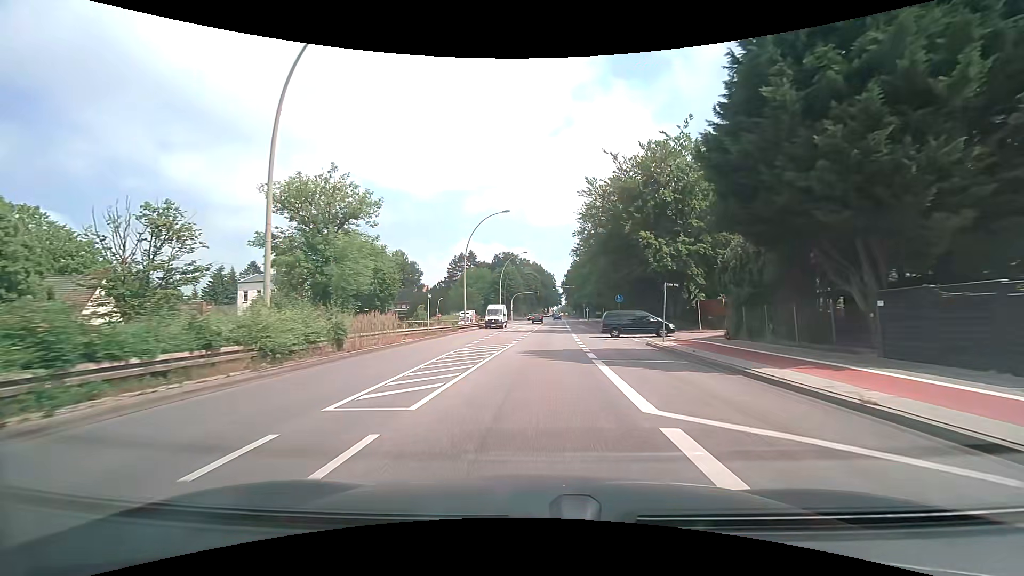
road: secondary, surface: asphalt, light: Day
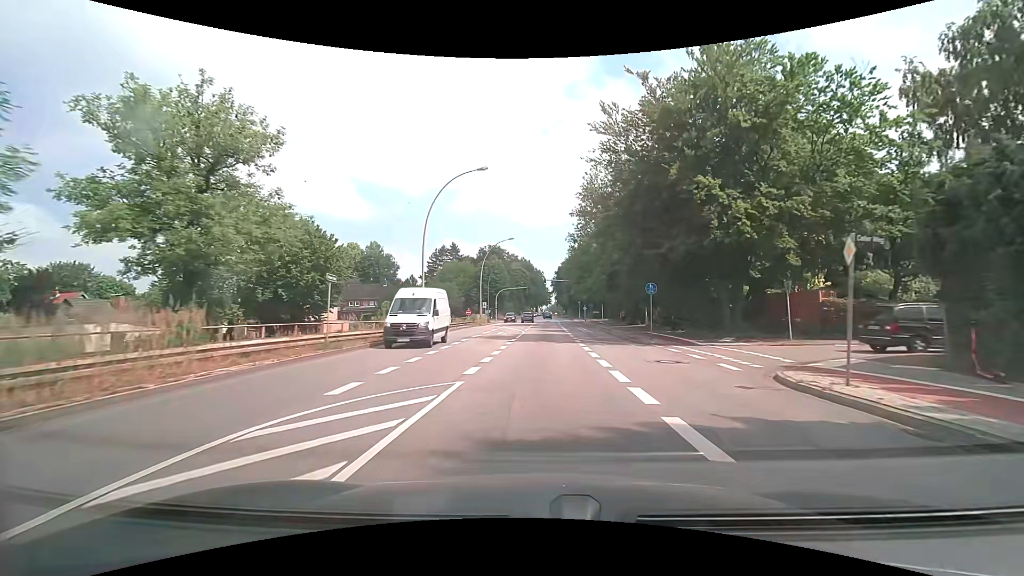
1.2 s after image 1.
(+0.1, +14.9) m; +1°
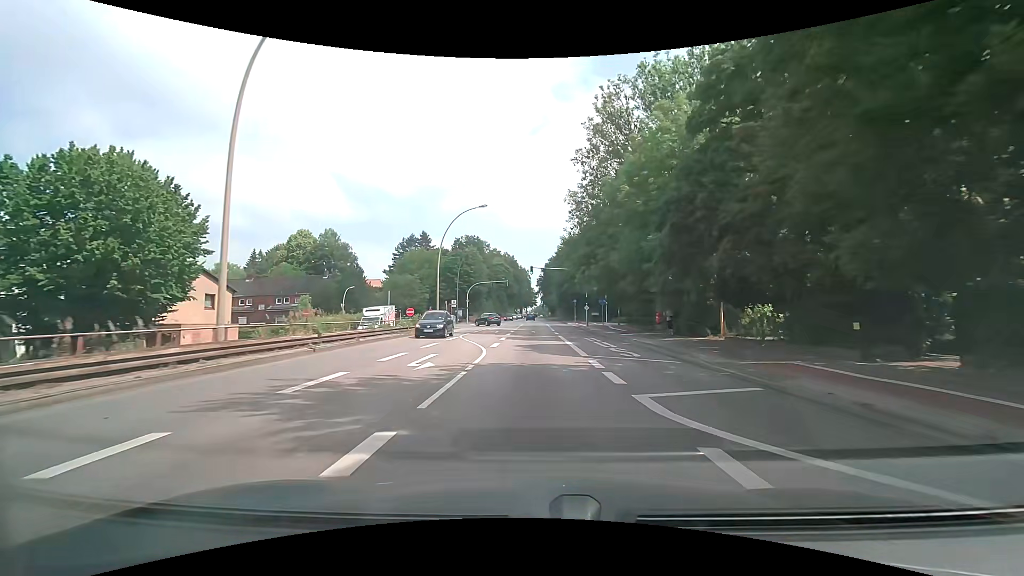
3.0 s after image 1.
(+0.3, +22.3) m; +2°
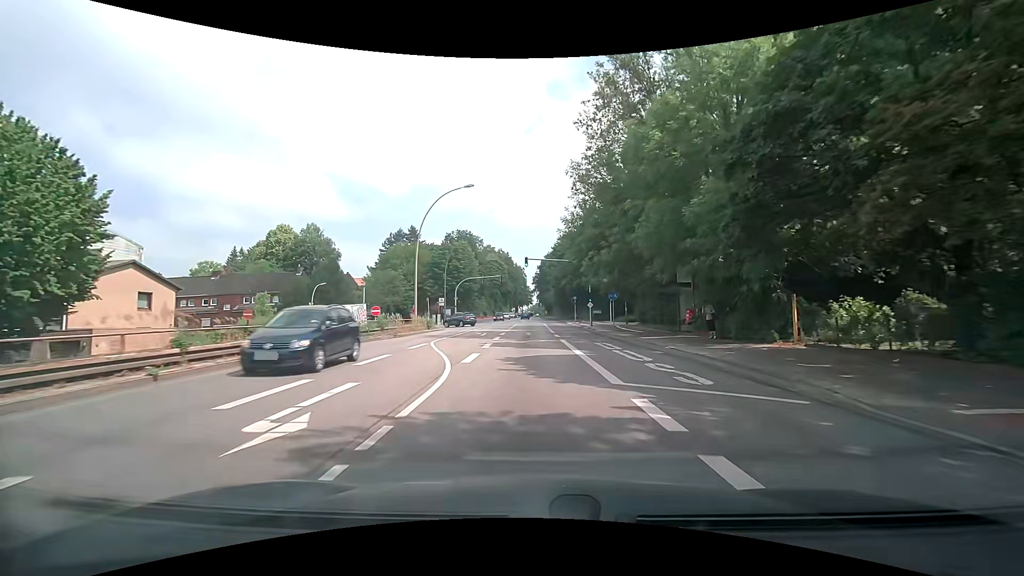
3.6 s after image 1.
(0.0, +7.4) m; +1°
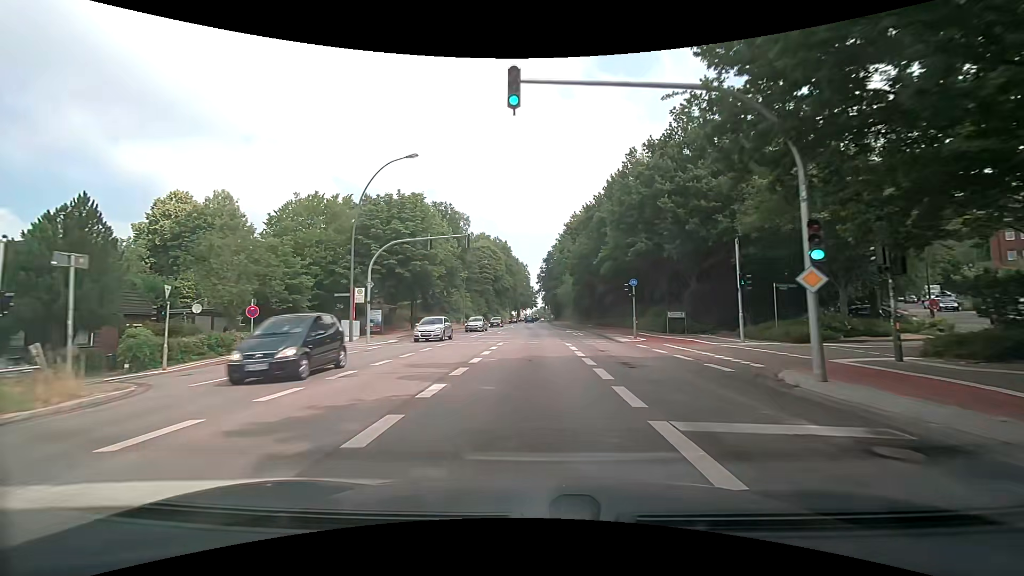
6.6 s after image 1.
(-0.3, +37.1) m; -1°
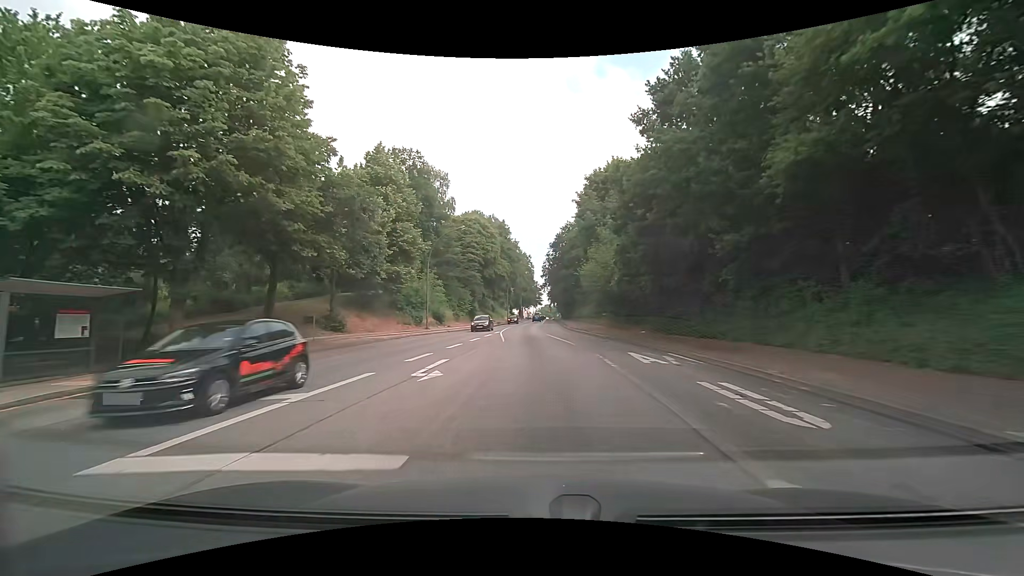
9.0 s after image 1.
(-0.1, +29.8) m; 0°
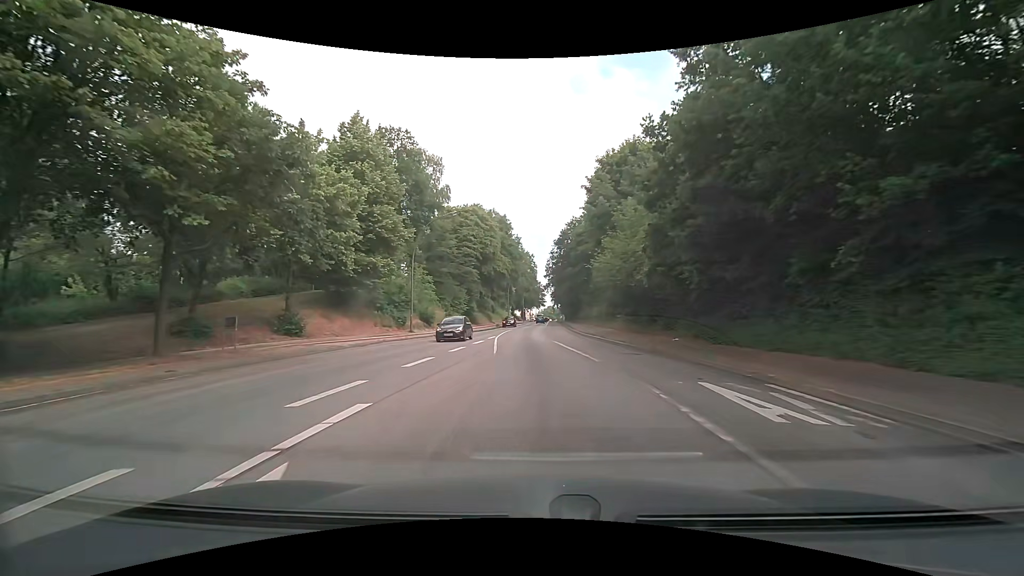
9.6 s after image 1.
(0.0, +7.5) m; 0°
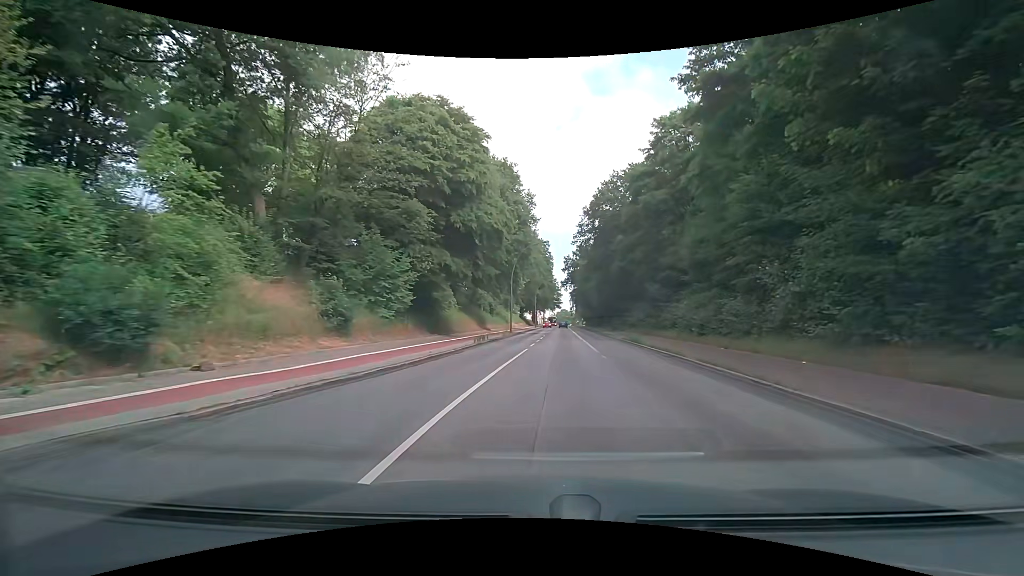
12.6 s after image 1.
(-1.2, +37.6) m; -2°
(0, +10) (+1, +20) (+2, +30) (+3, +40) (+3, +50) (+4, +60) (+5, +70) (+6, +80) (+6, +90) (+7, +100) m
